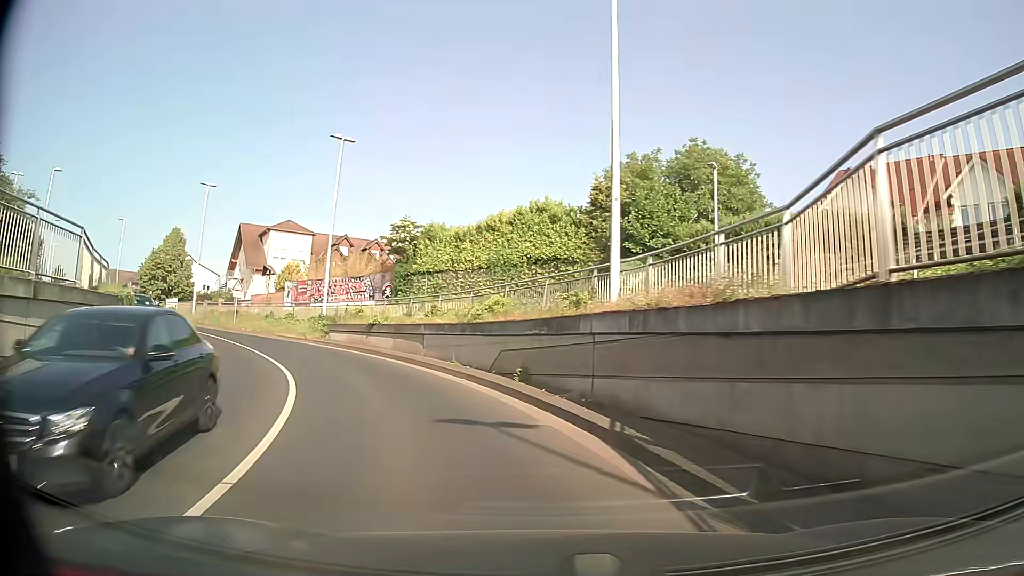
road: tertiary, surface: asphalt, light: Day
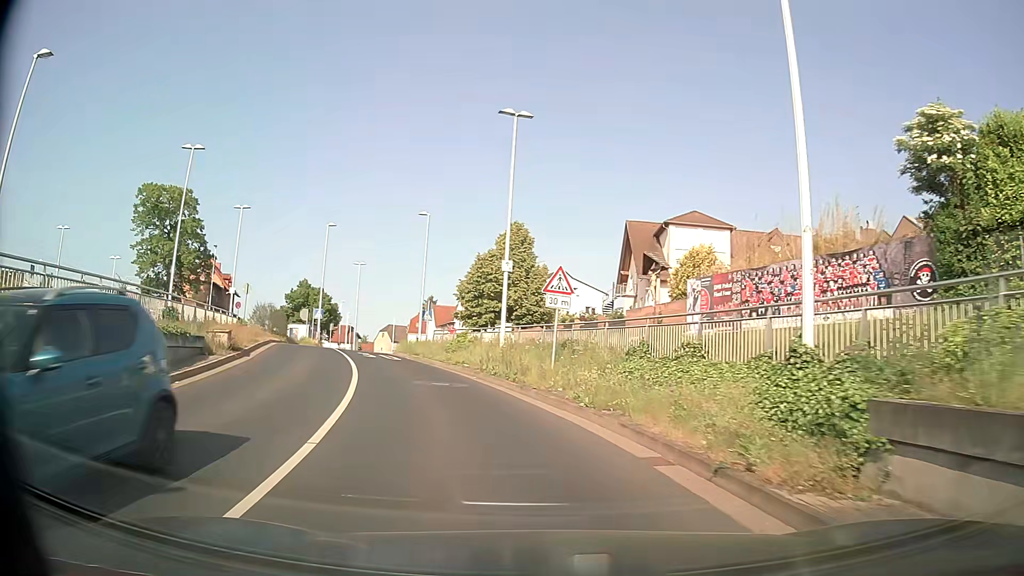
(-7.2, +22.6) m; -35°
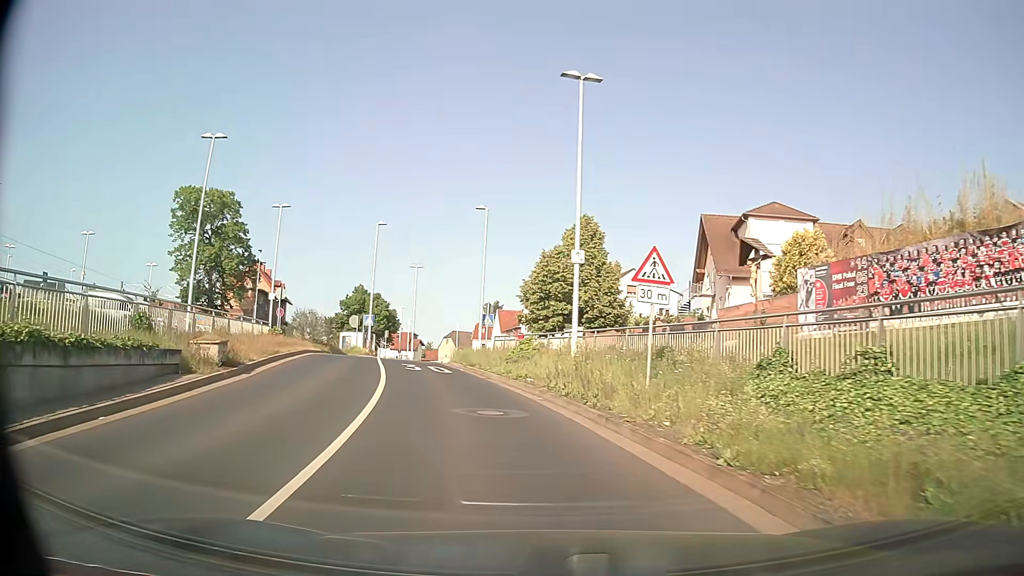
(-0.2, +4.6) m; -6°
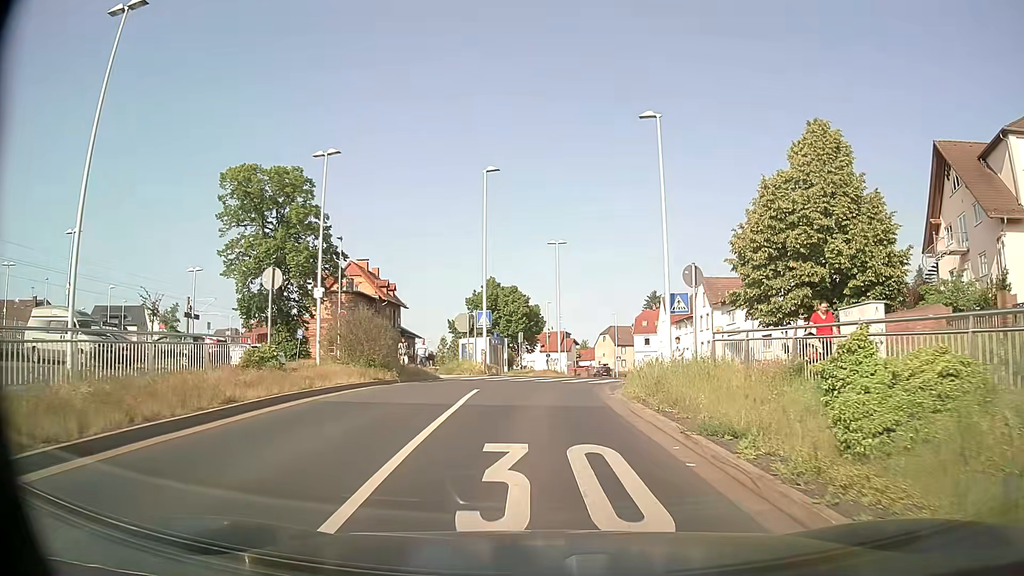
(-2.5, +17.7) m; -13°
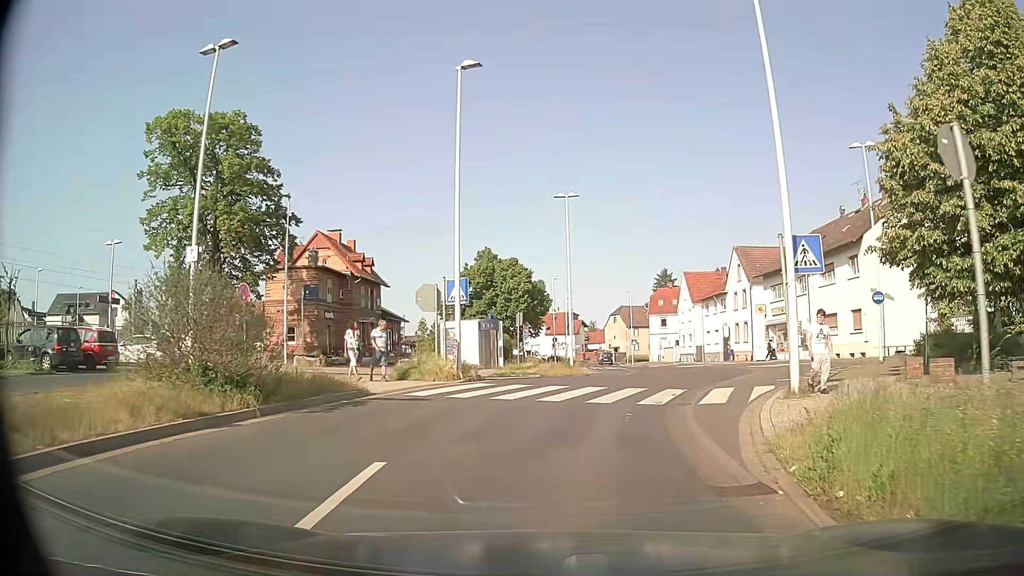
(-0.1, +11.2) m; -1°
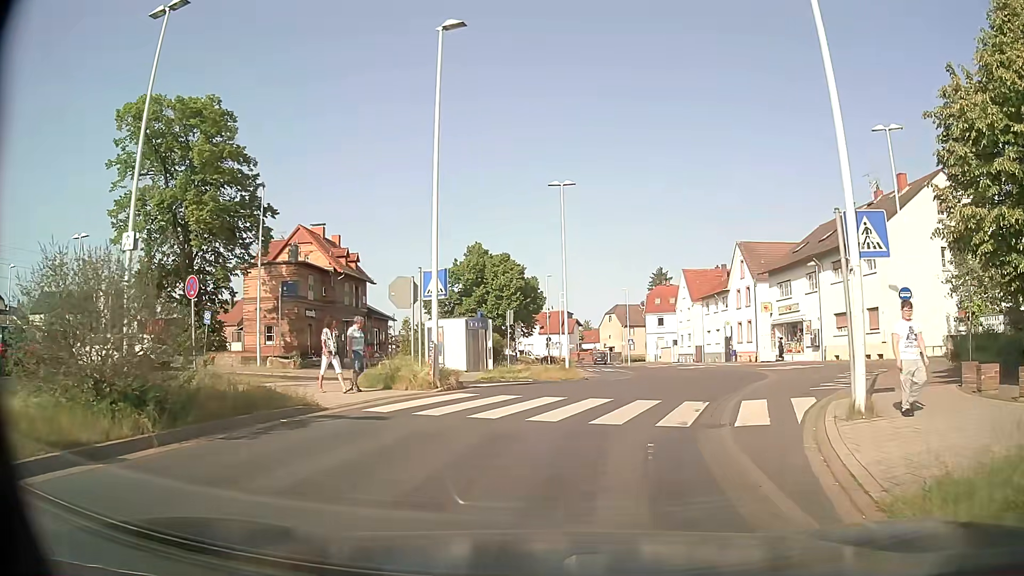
(0.0, +2.8) m; 0°
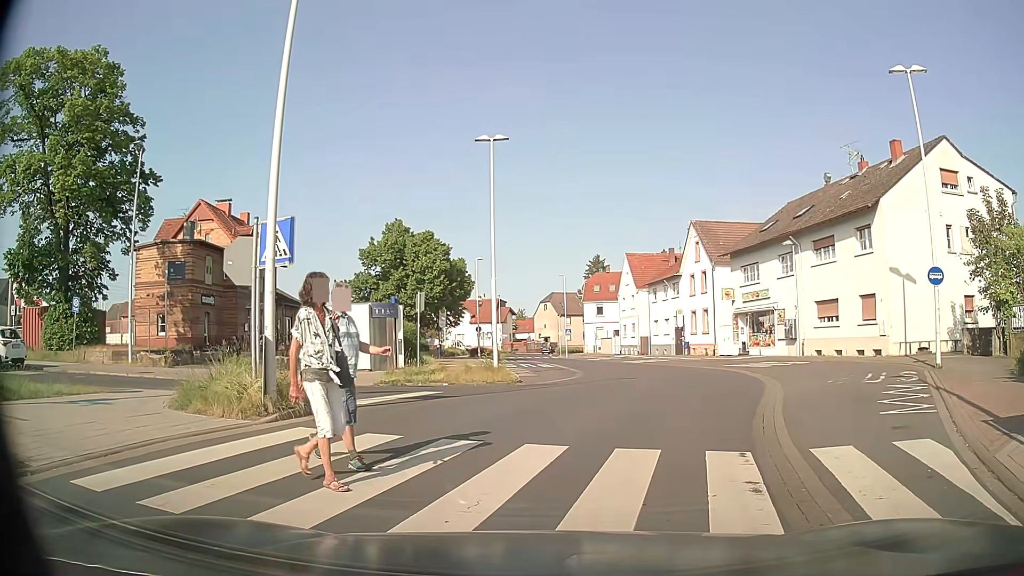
(+0.3, +6.2) m; +4°
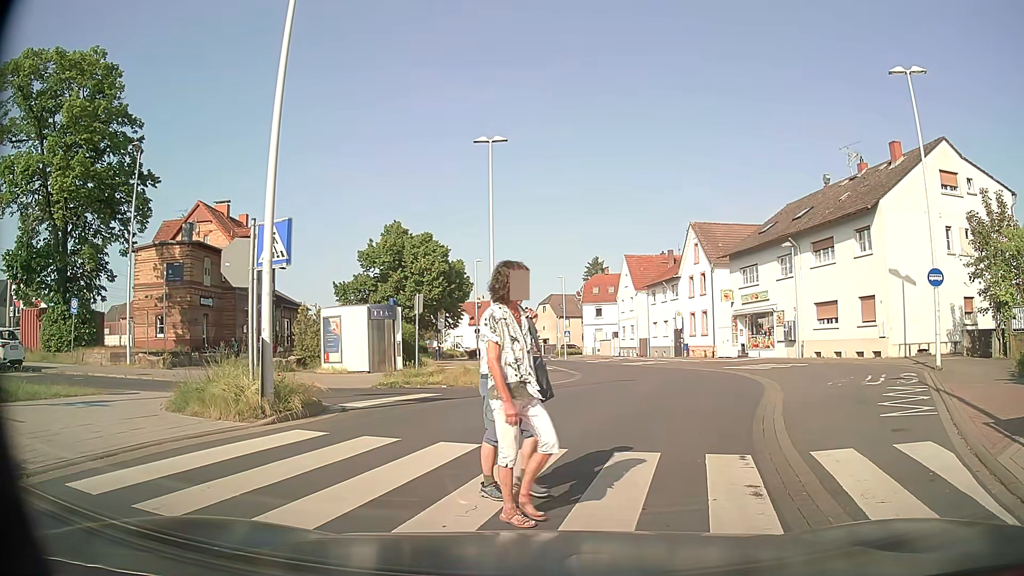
(0.0, +0.1) m; 0°
(+2, +10) (+5, +19) (+7, +29) (+7, +39) (+7, +49) (+6, +59) (+5, +69) (+4, +79) (+3, +89) (+3, +99) m
